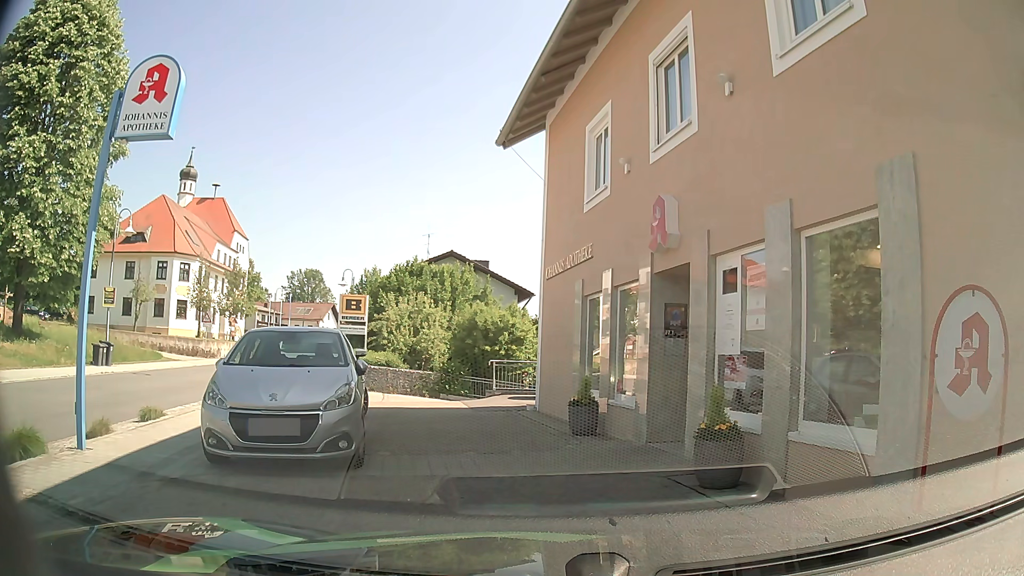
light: Day
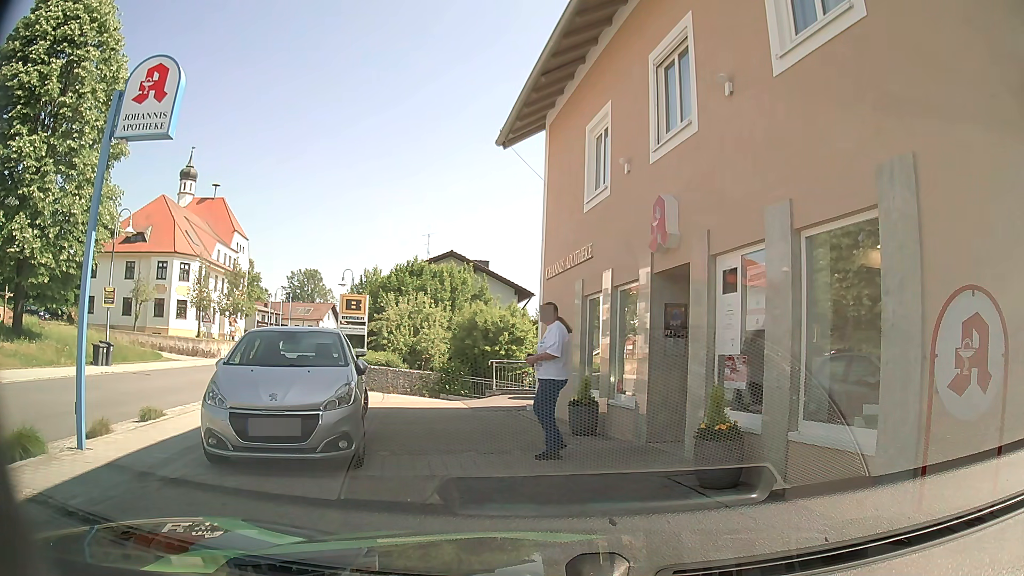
(0.0, 0.0) m; 0°
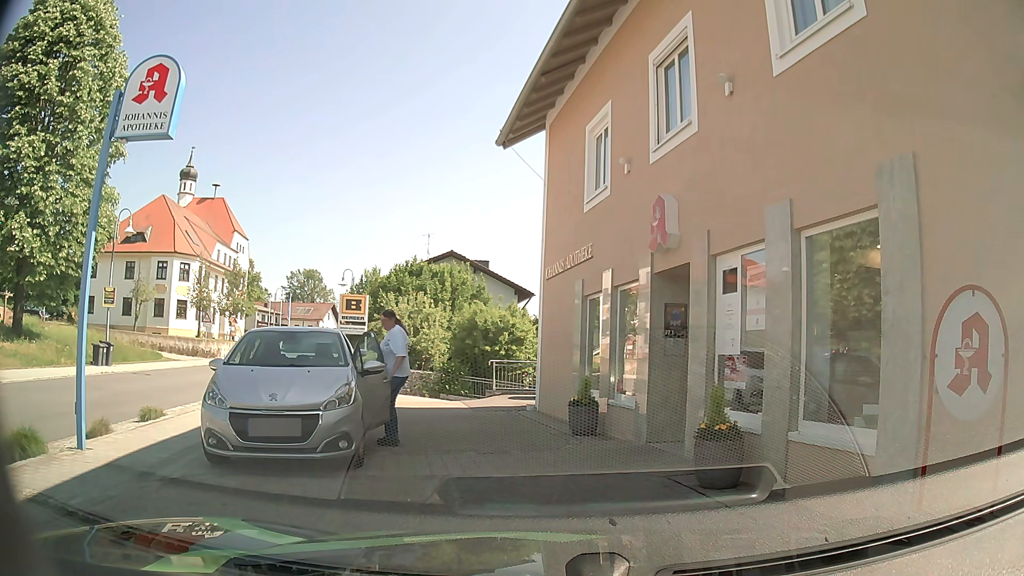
(0.0, 0.0) m; 0°
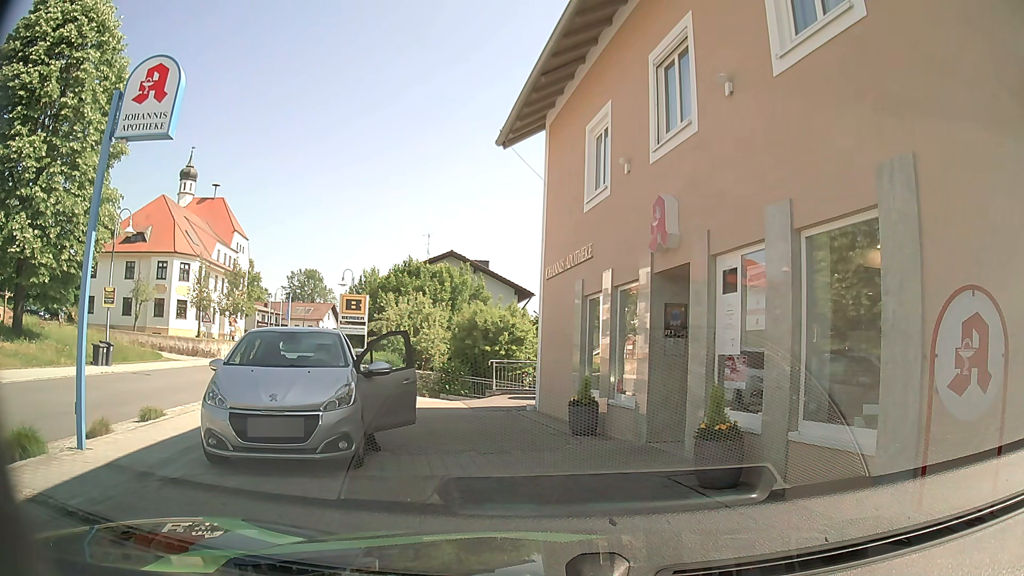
(0.0, 0.0) m; 0°
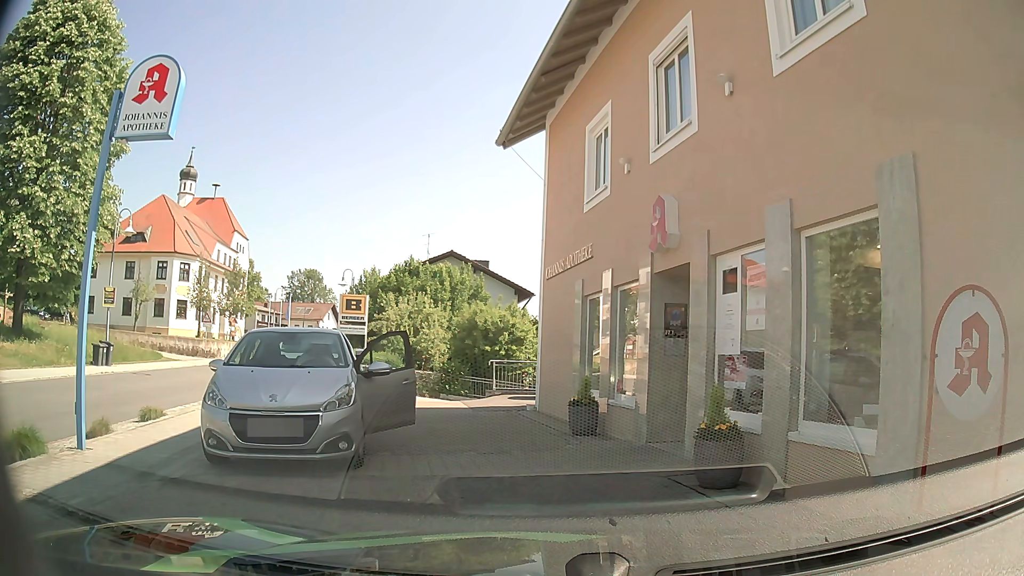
(0.0, 0.0) m; 0°
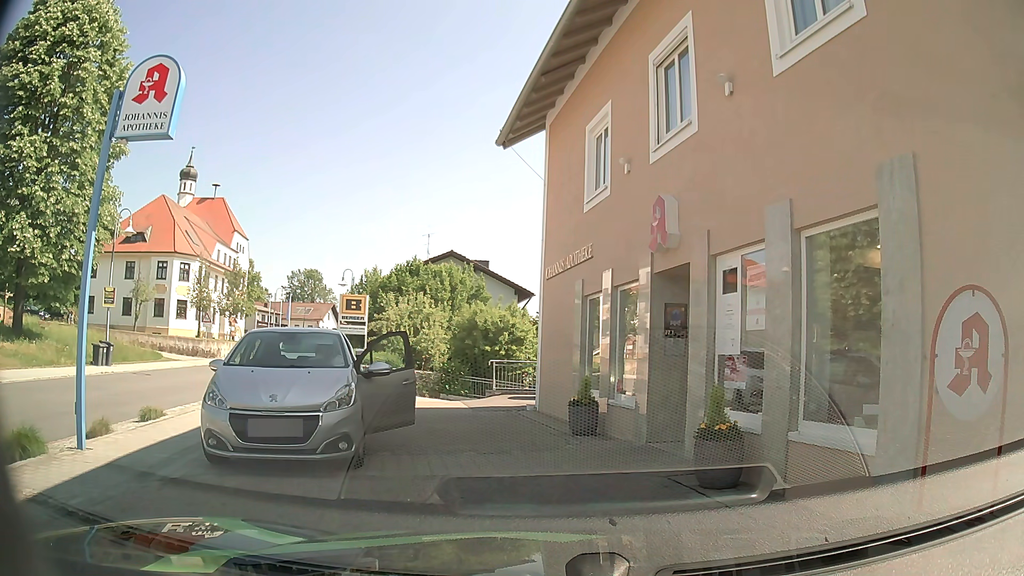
(0.0, 0.0) m; 0°
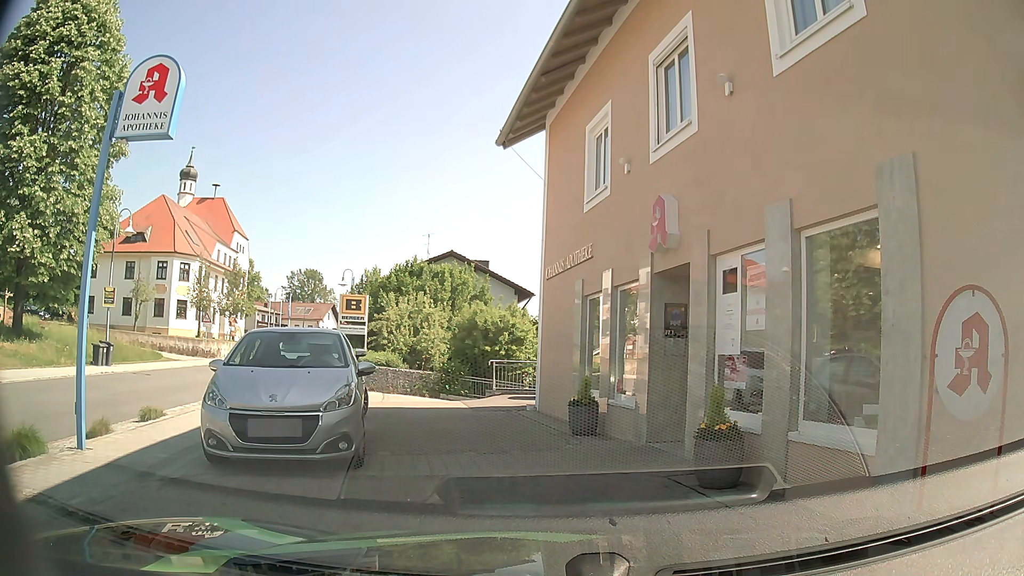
(0.0, 0.0) m; 0°
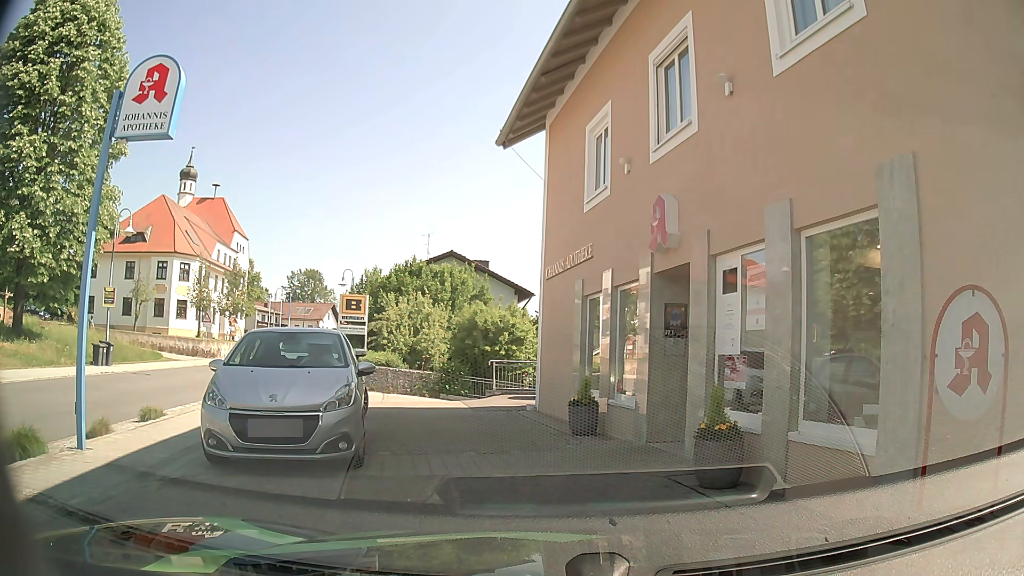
(0.0, 0.0) m; 0°
